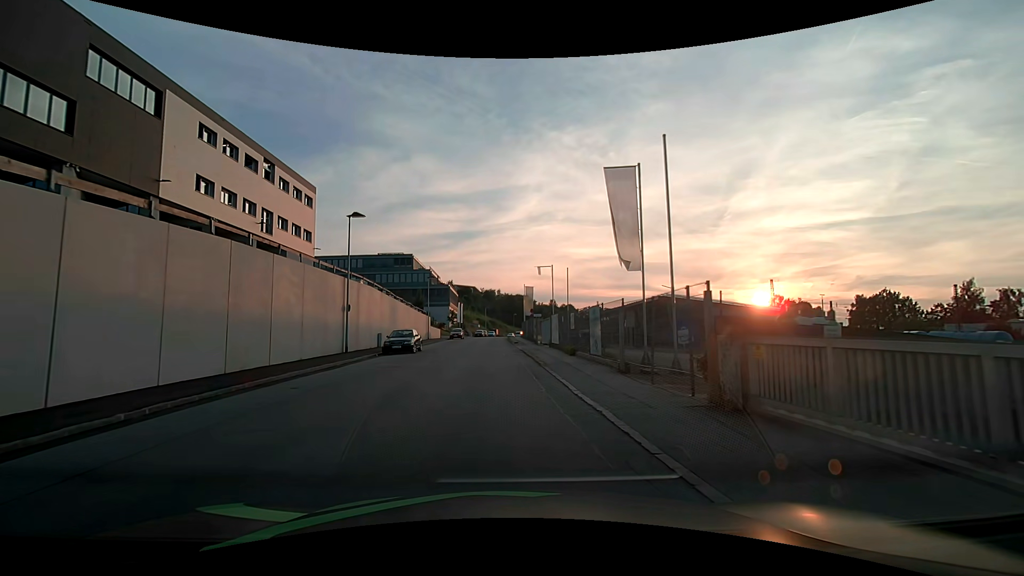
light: Day
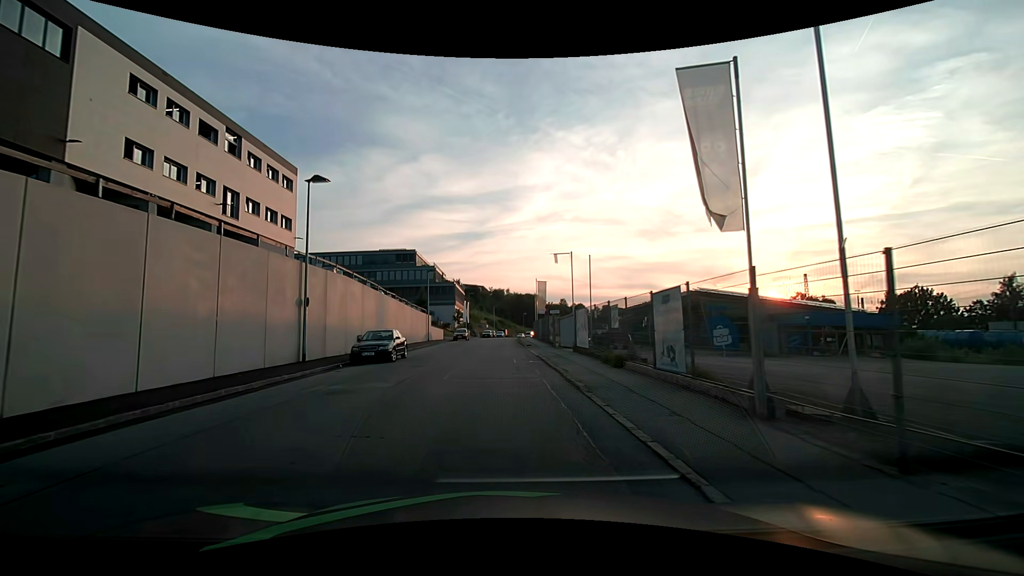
(0.0, +7.5) m; -1°
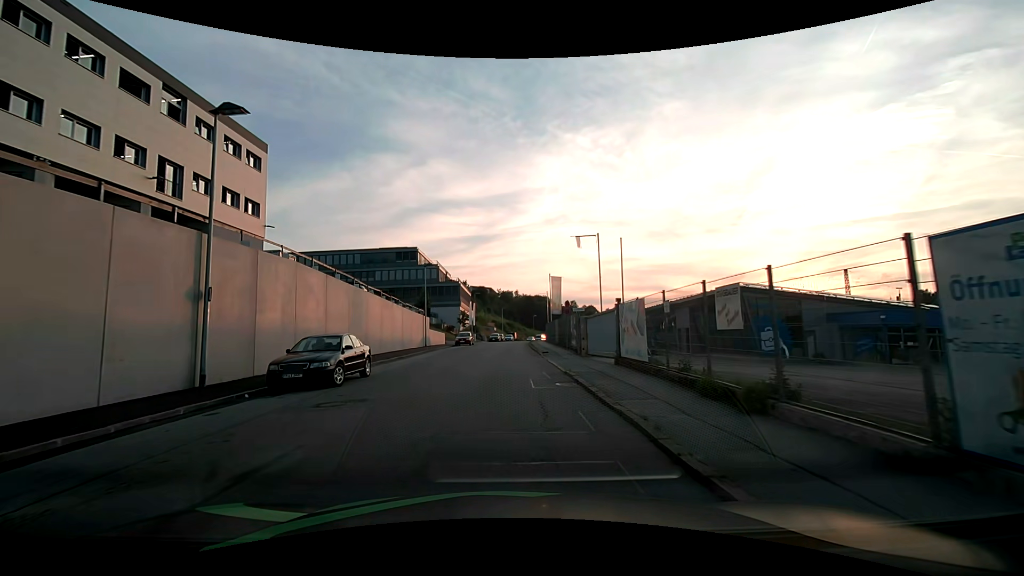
(0.0, +7.9) m; -2°
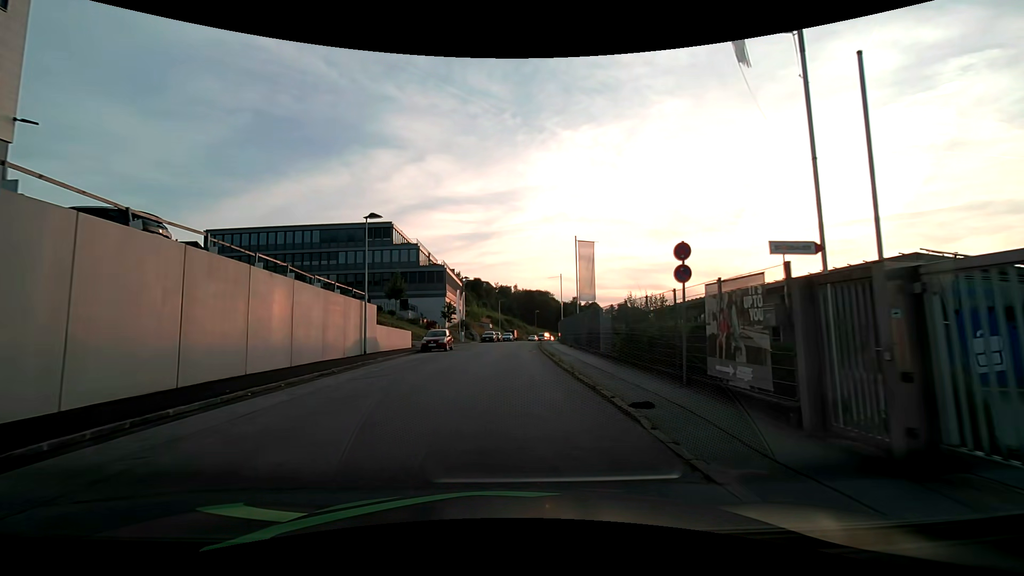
(+0.2, +20.6) m; +1°
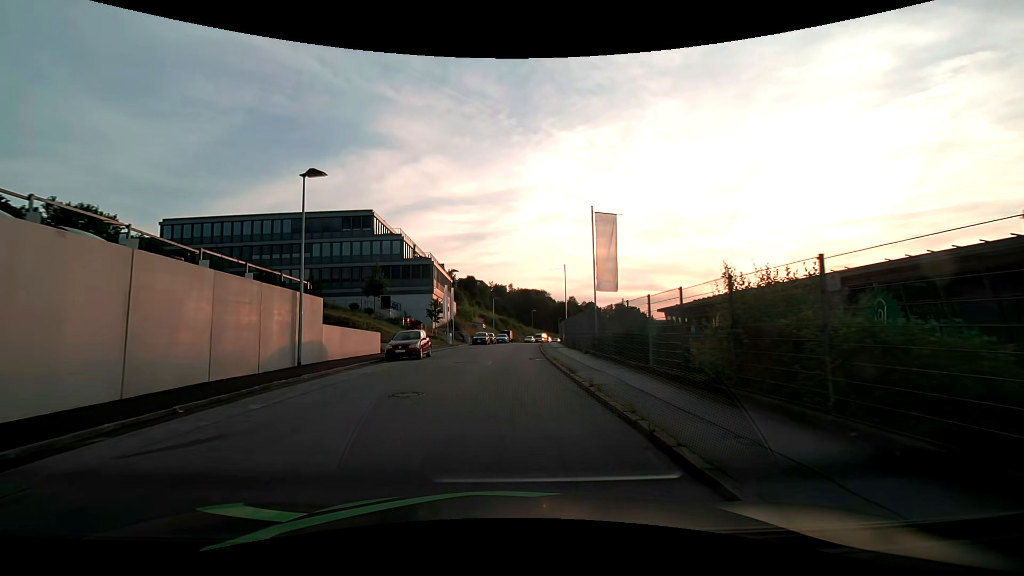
(0.0, +8.3) m; 0°
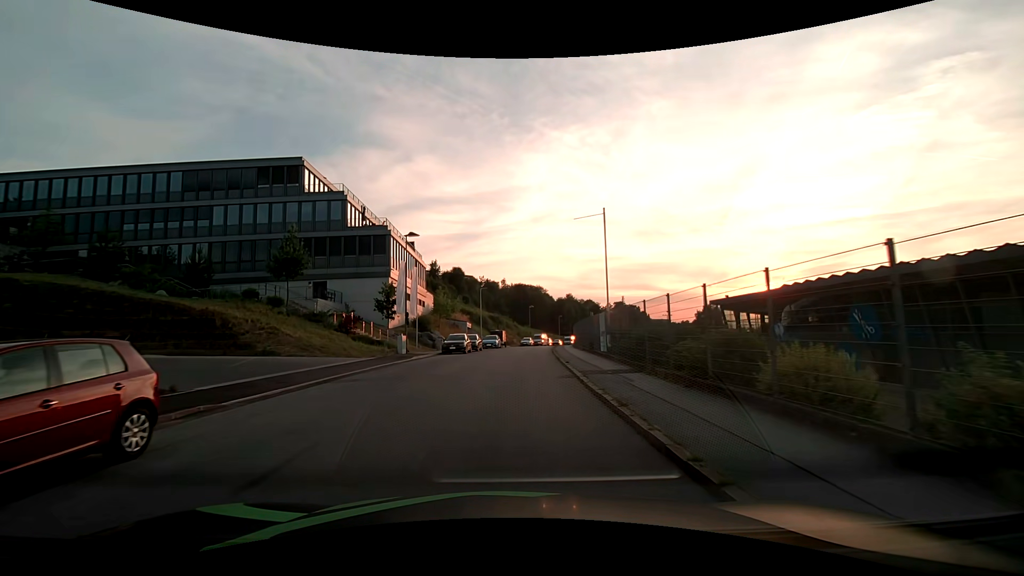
(+0.2, +21.5) m; +2°
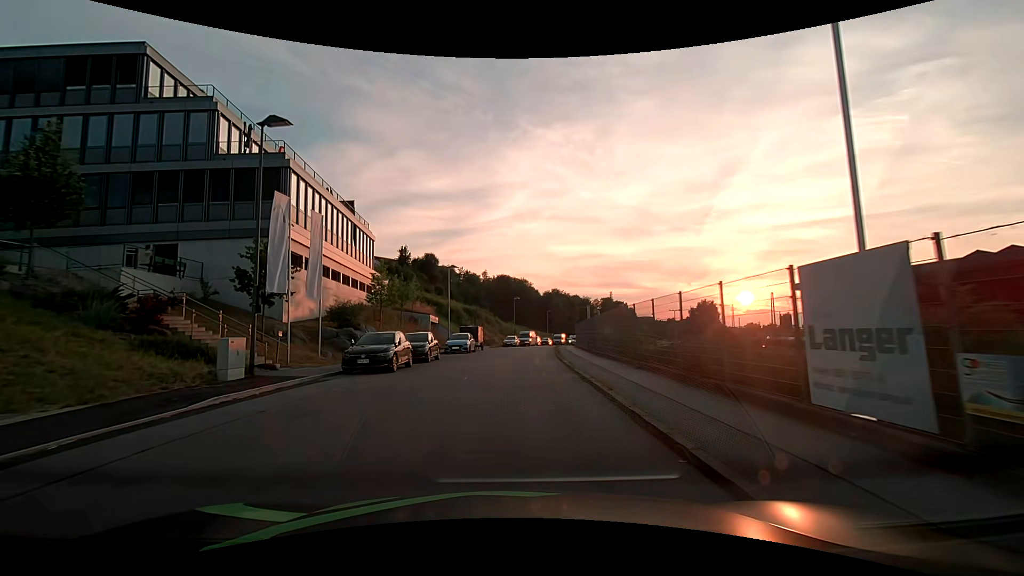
(+0.1, +18.4) m; +1°
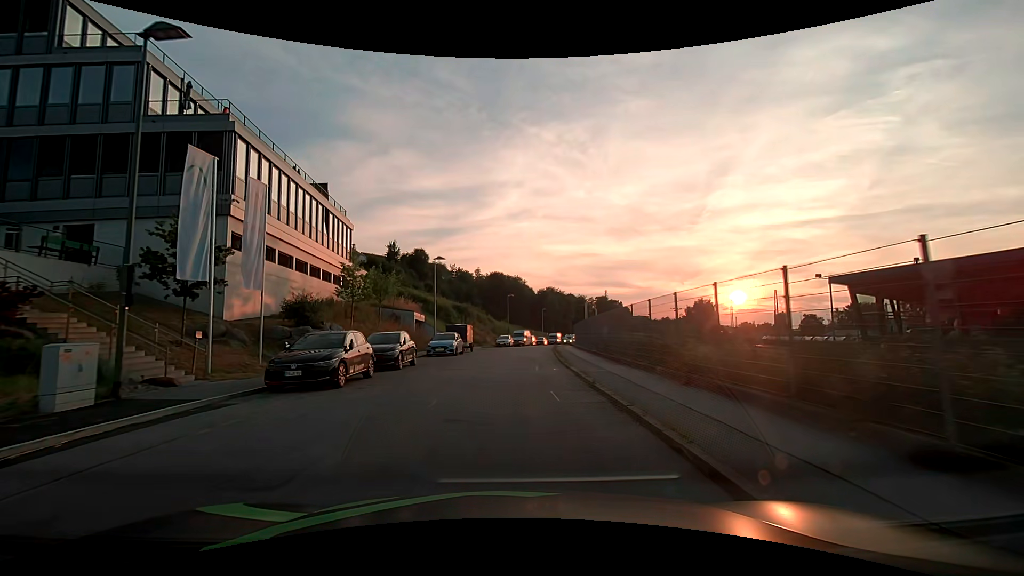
(0.0, +5.0) m; +1°
(0, +10) (0, +20) (+1, +30) (+2, +40) (+2, +50) (+4, +60) (+5, +70) (+7, +80) (+9, +89) (+12, +99) m
